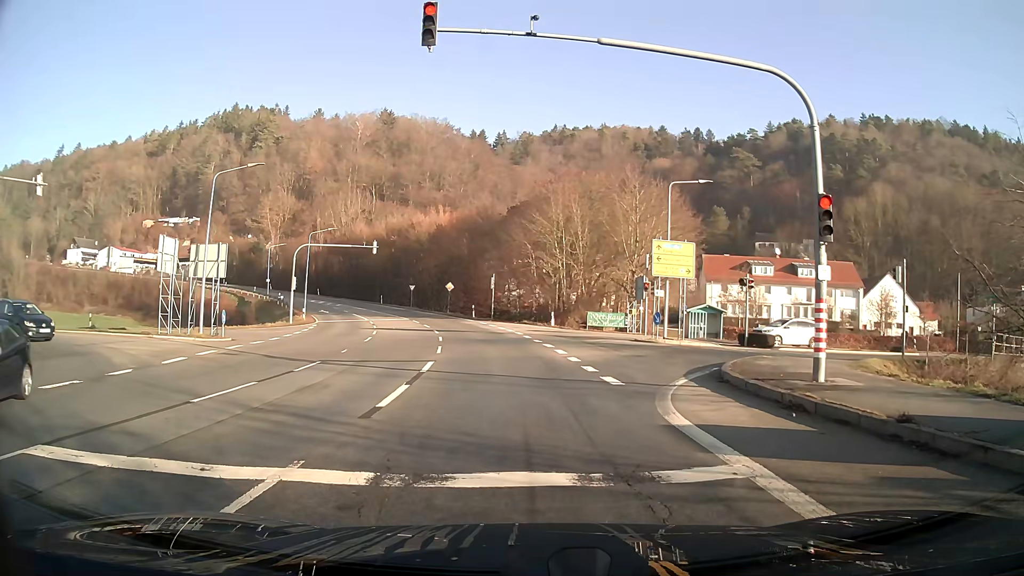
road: secondary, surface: asphalt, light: Day
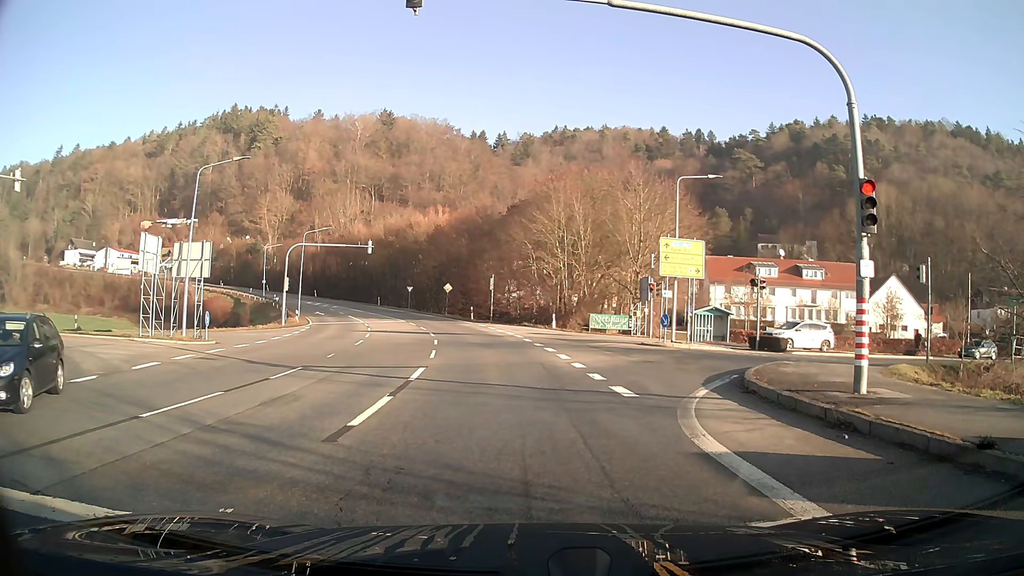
(0.0, +1.6) m; 0°
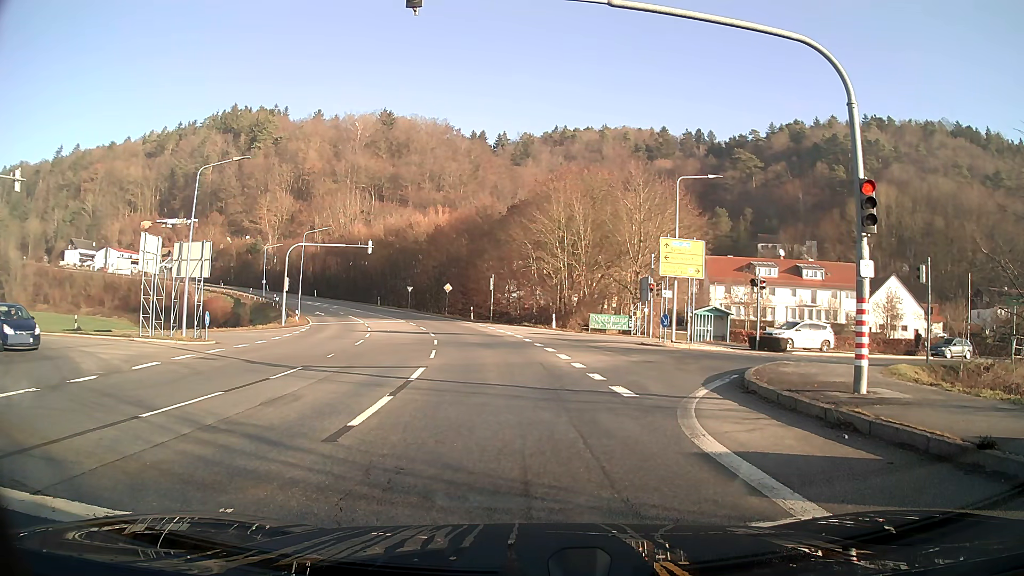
(0.0, 0.0) m; 0°
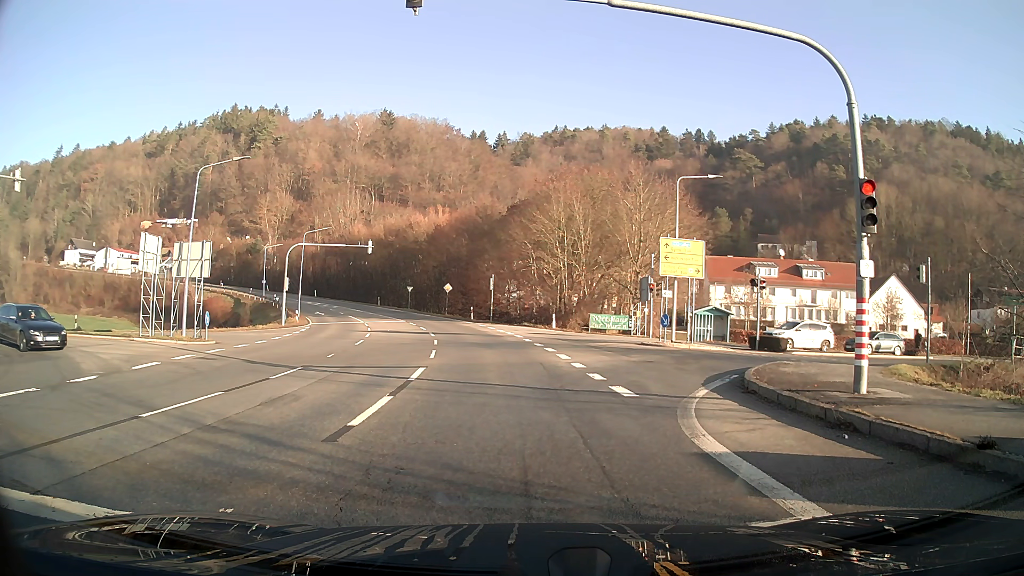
(0.0, 0.0) m; 0°
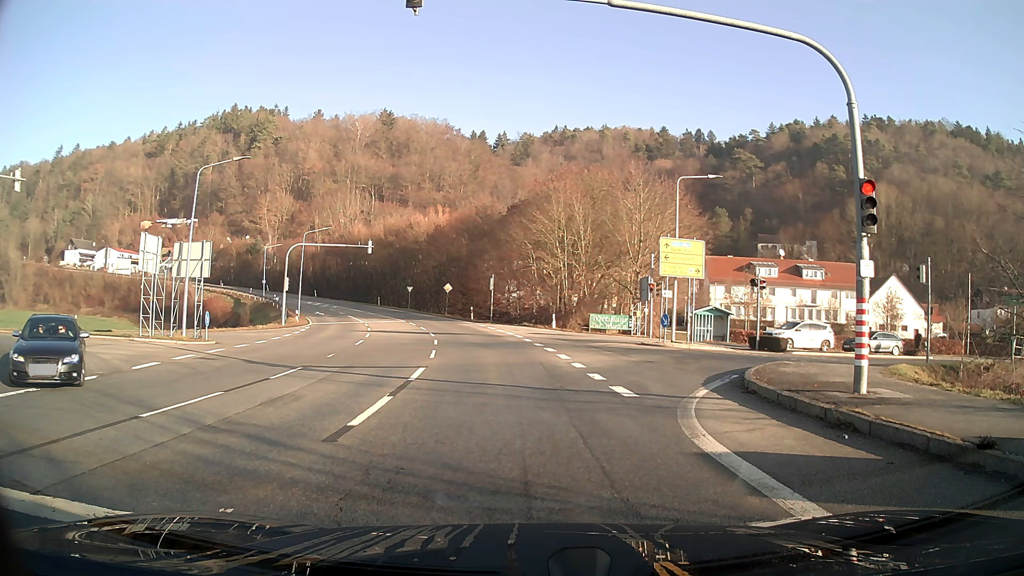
(0.0, 0.0) m; 0°
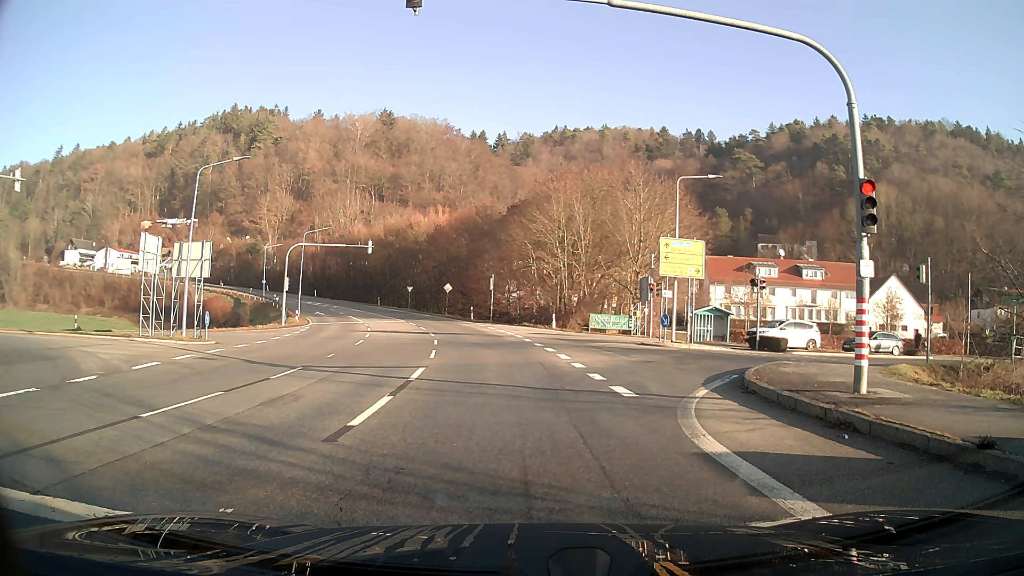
(0.0, 0.0) m; 0°
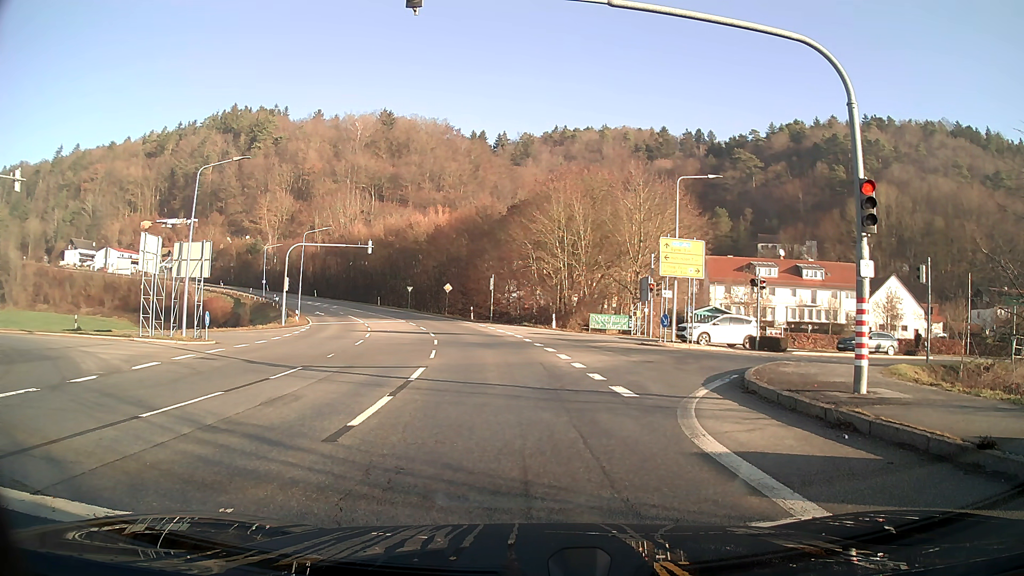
(0.0, 0.0) m; 0°
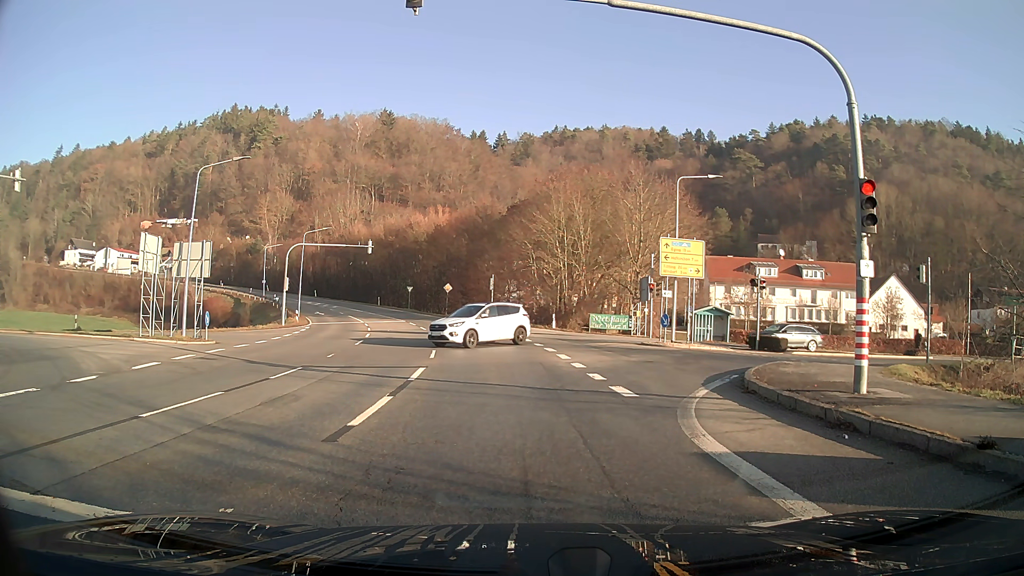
(0.0, 0.0) m; 0°
